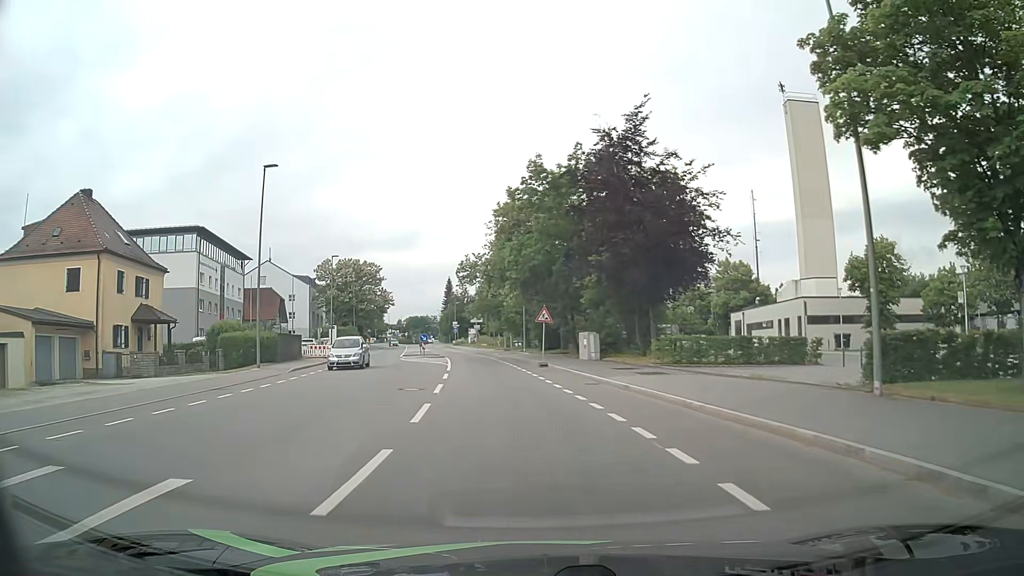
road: tertiary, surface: asphalt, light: Day
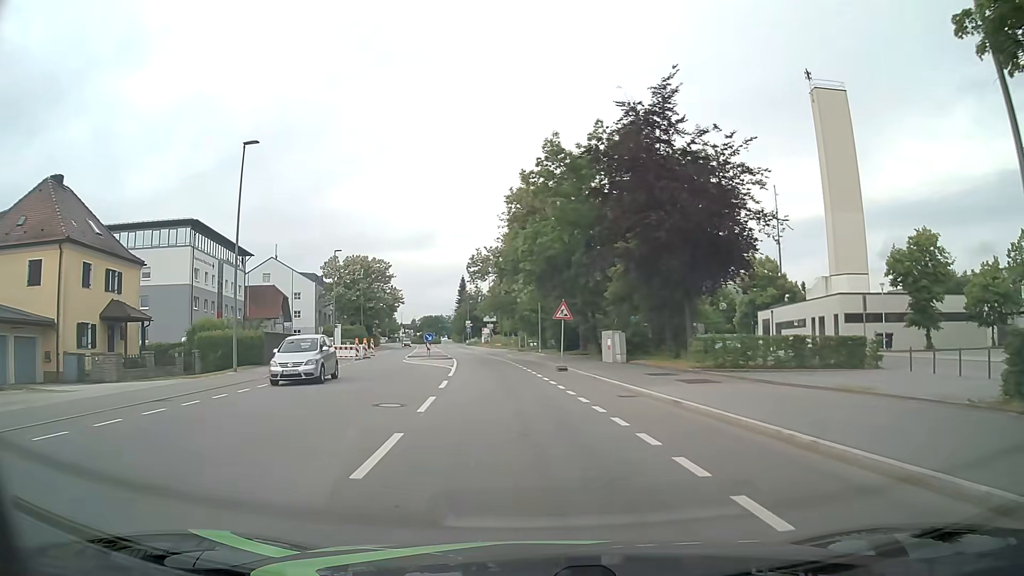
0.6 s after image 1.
(-0.1, +4.5) m; -1°
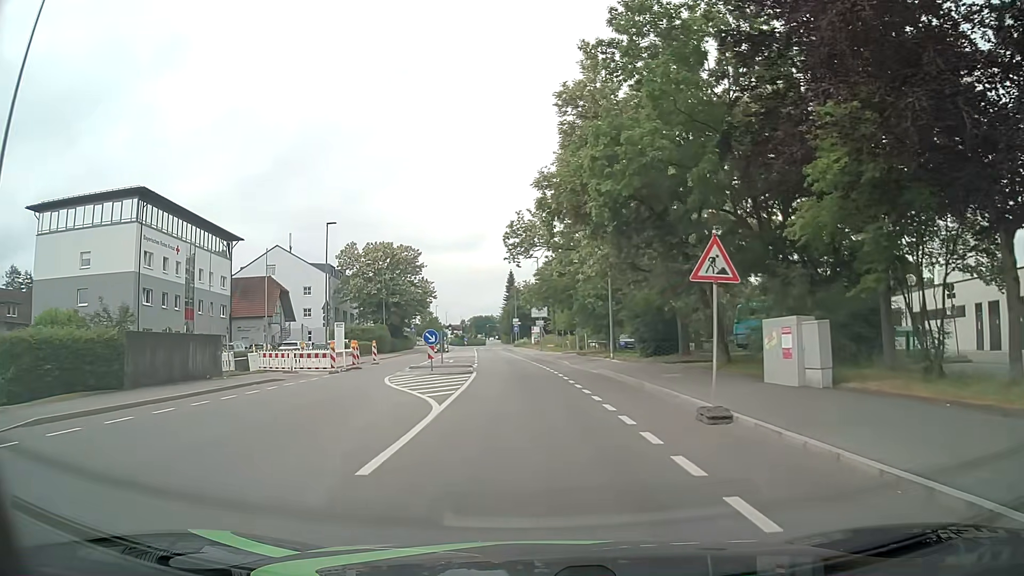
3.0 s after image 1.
(-0.9, +18.0) m; -5°
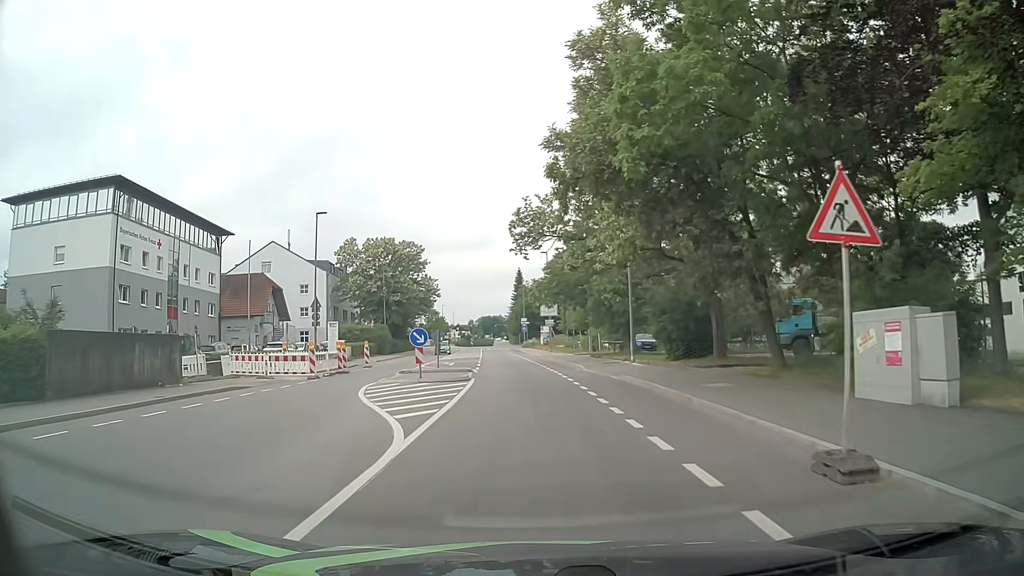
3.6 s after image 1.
(0.0, +4.5) m; -1°
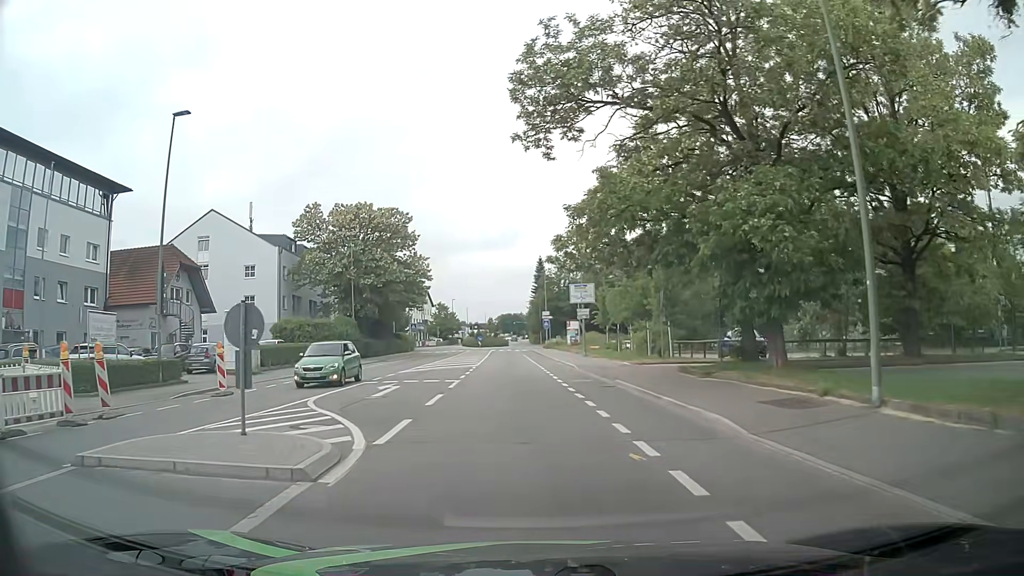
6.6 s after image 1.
(-0.3, +22.4) m; -2°
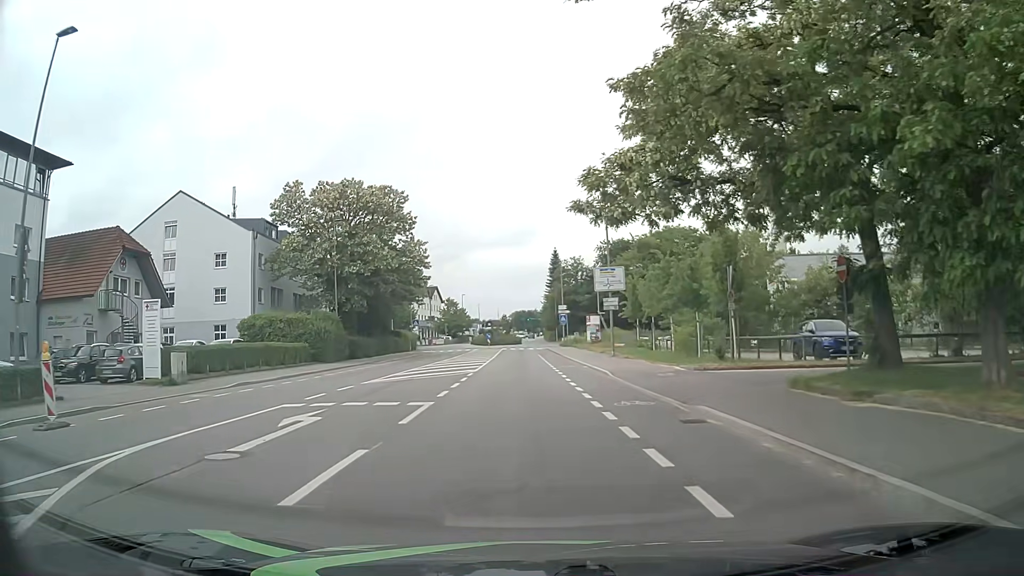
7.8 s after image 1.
(0.0, +9.0) m; -1°
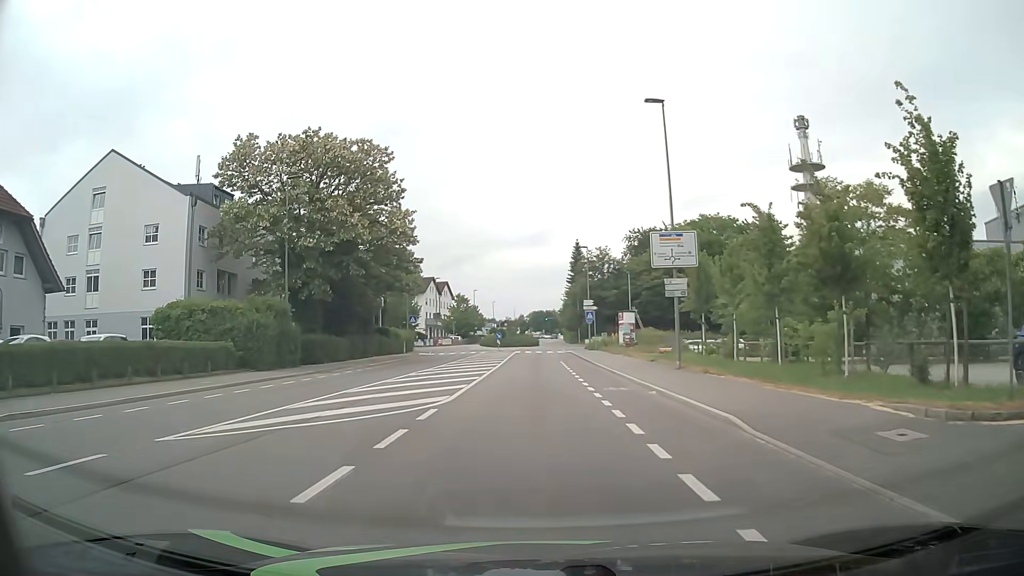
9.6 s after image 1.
(-0.2, +13.5) m; -2°
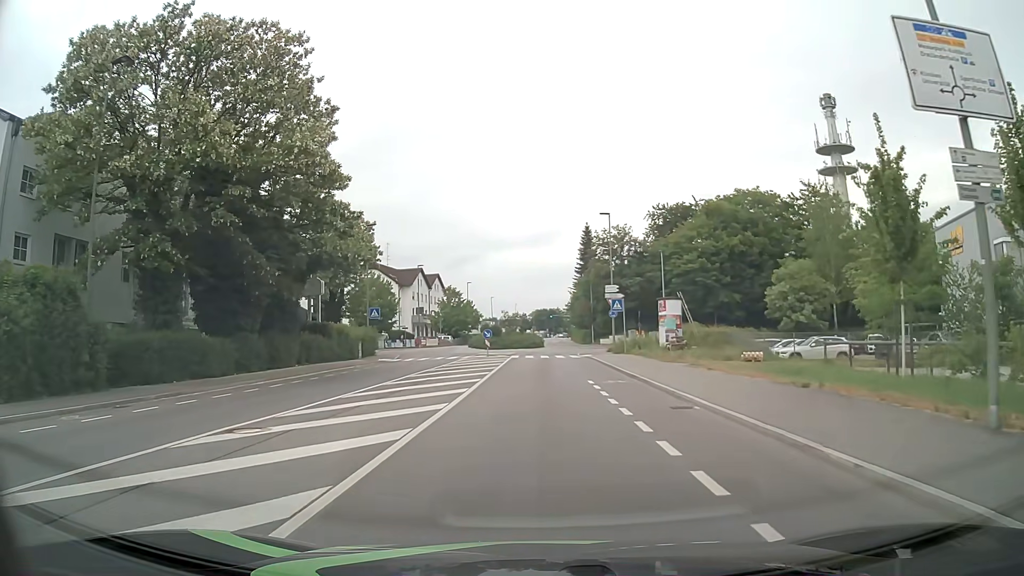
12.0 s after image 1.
(0.0, +18.0) m; 0°
(0, +10) (0, +20) (0, +30) (+1, +40) (+1, +50) (+5, +59) (+6, +69) (+2, +78) (0, +88) (0, +98) m
